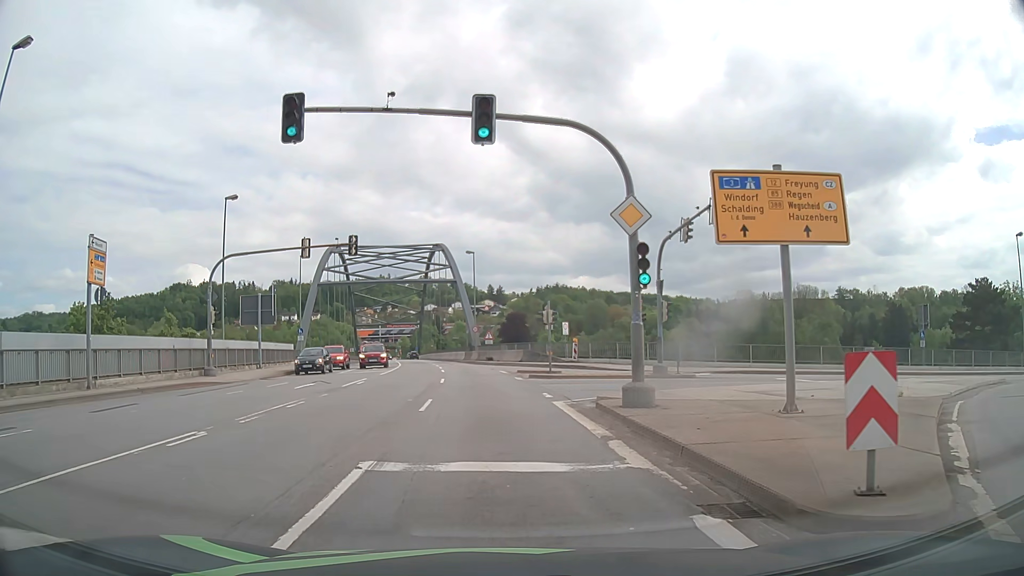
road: primary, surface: asphalt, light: Day
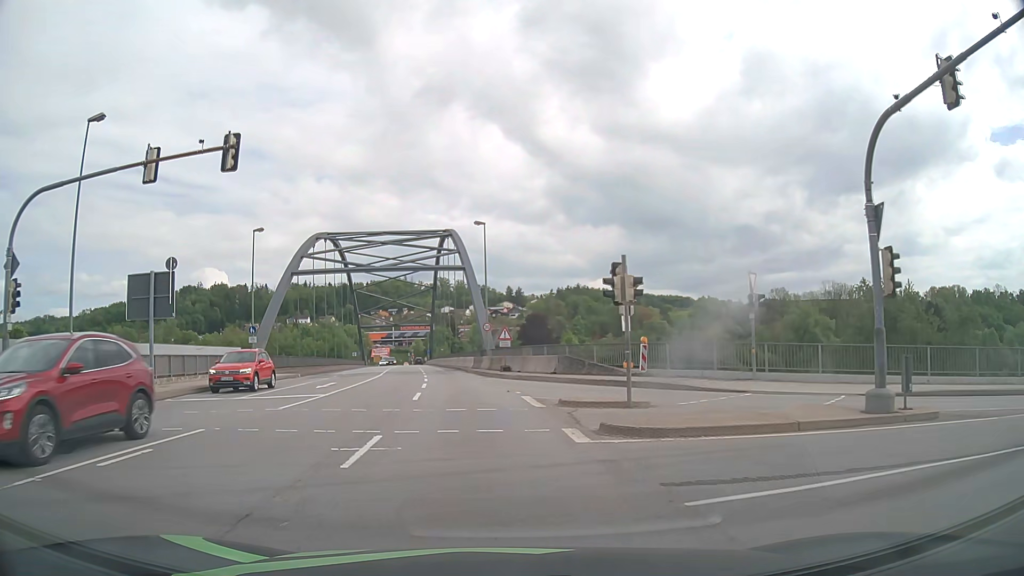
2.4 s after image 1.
(-0.2, +17.1) m; -2°
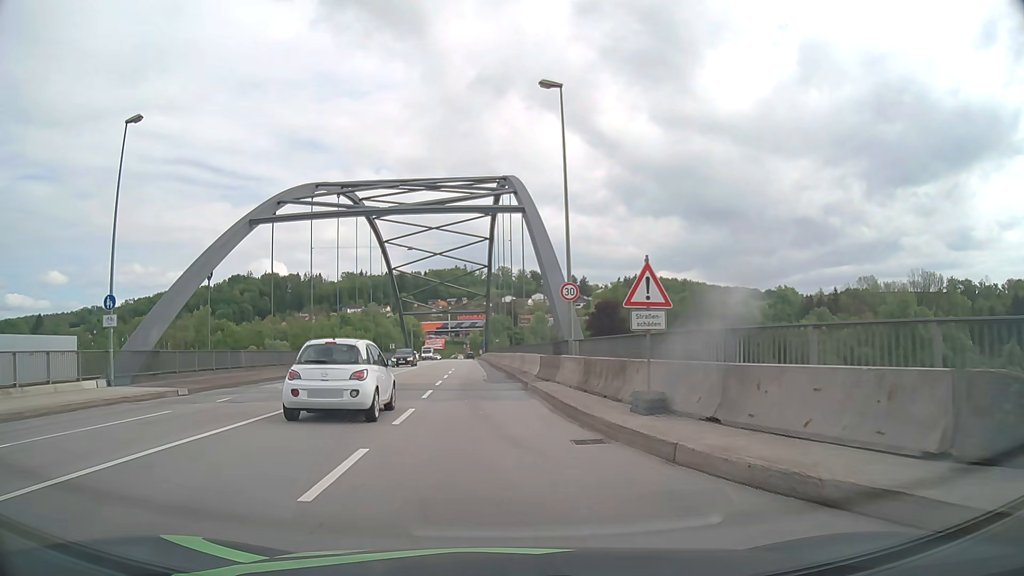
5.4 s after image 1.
(-1.2, +24.9) m; -5°
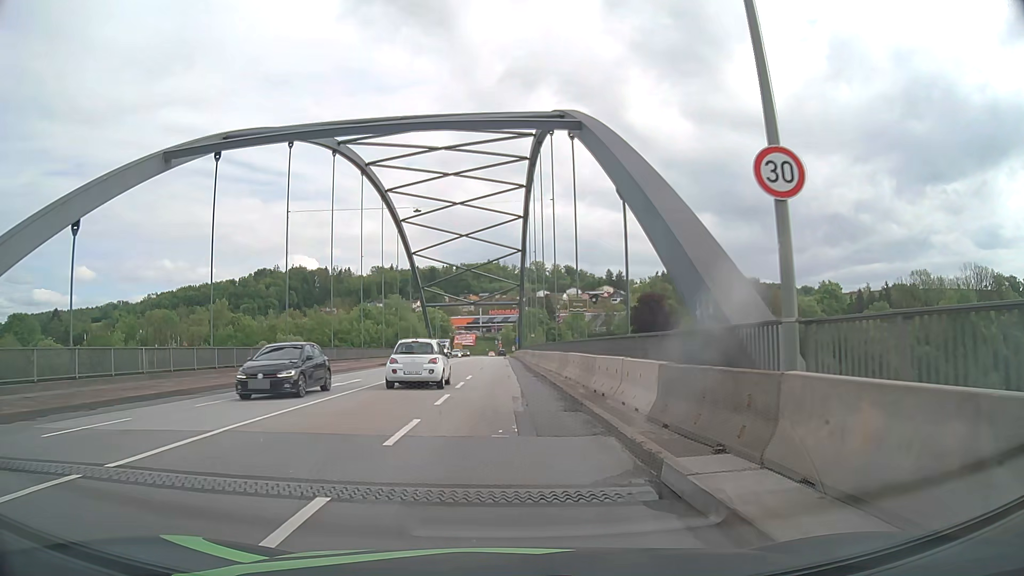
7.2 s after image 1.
(-0.3, +15.2) m; -3°
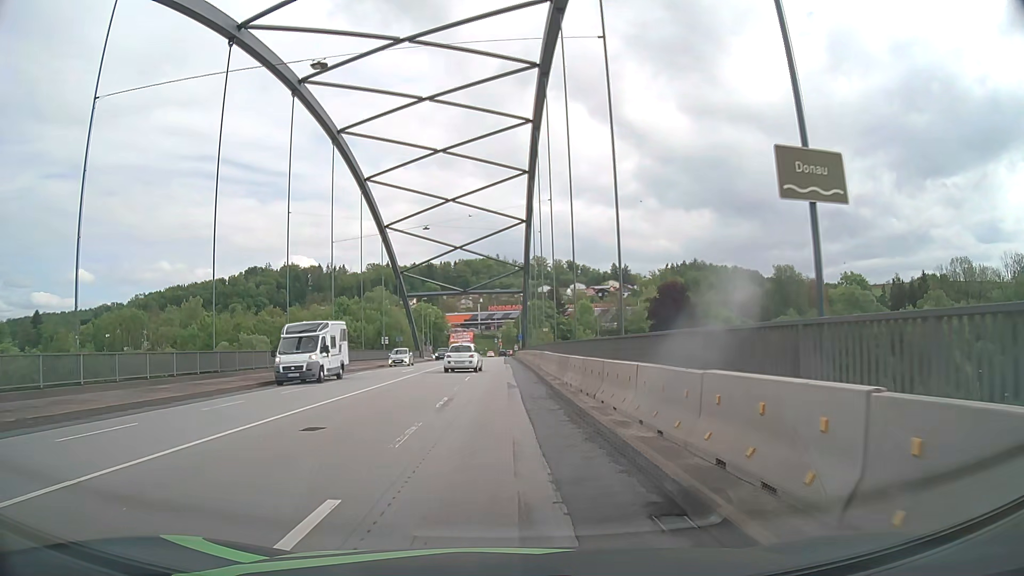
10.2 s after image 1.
(+0.1, +23.7) m; 0°
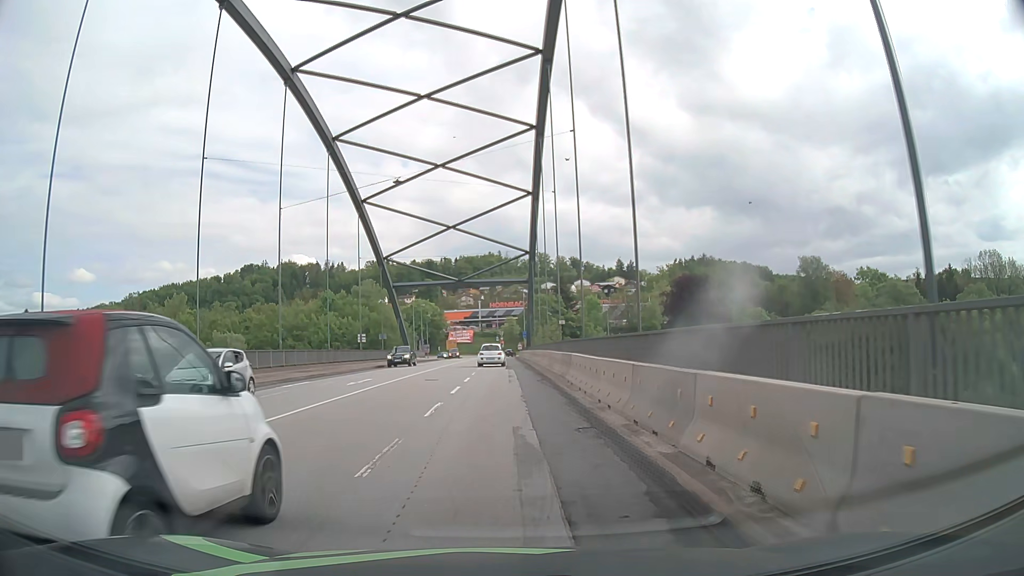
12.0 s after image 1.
(0.0, +14.2) m; 0°
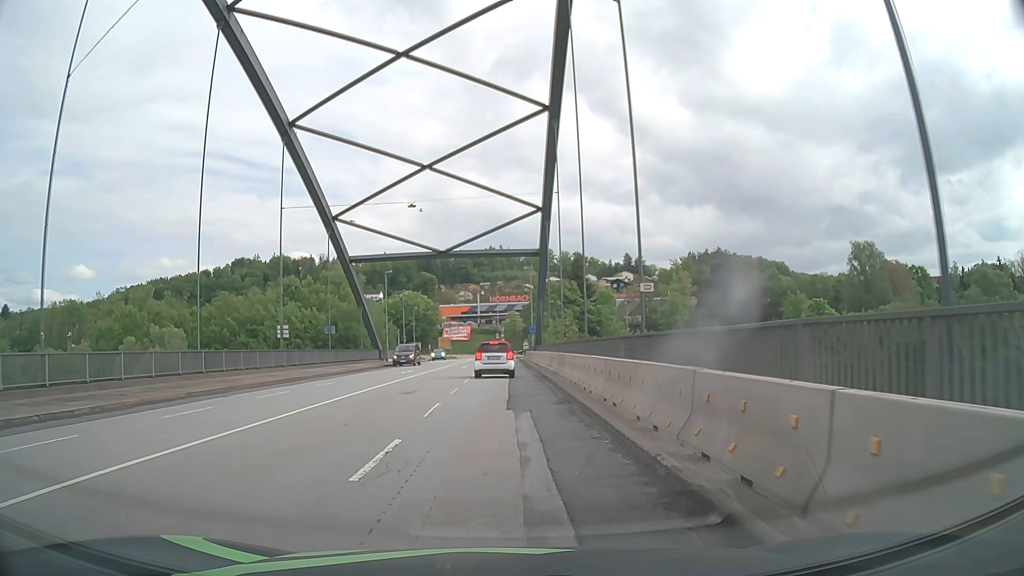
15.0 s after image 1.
(0.0, +24.3) m; 0°
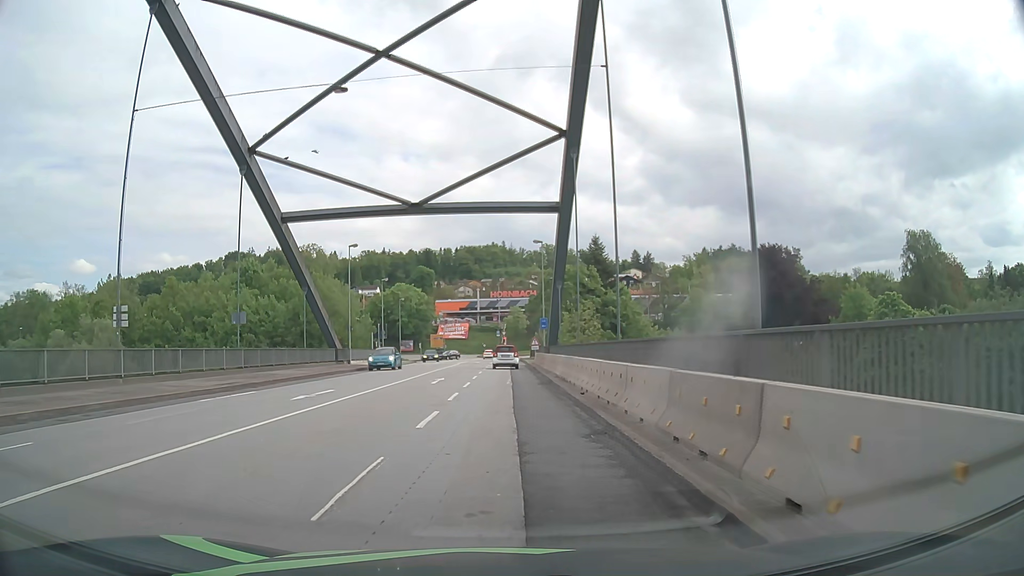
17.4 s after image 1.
(0.0, +19.6) m; 0°
(0, +10) (0, +20) (0, +30) (0, +40) (0, +50) (0, +60) (0, +70) (0, +80) (0, +90) (0, +100) m
